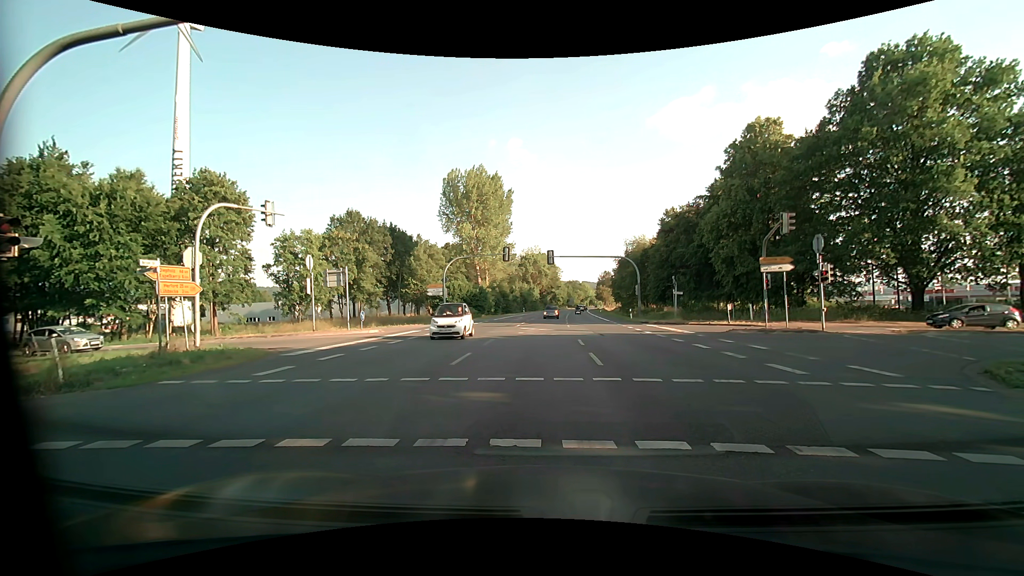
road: primary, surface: asphalt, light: Day
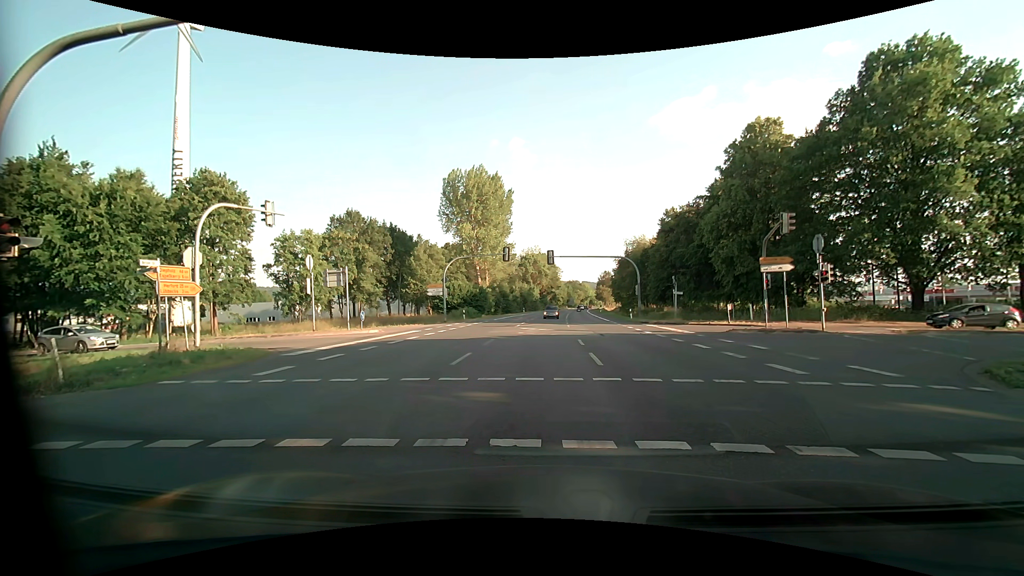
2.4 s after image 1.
(0.0, 0.0) m; 0°
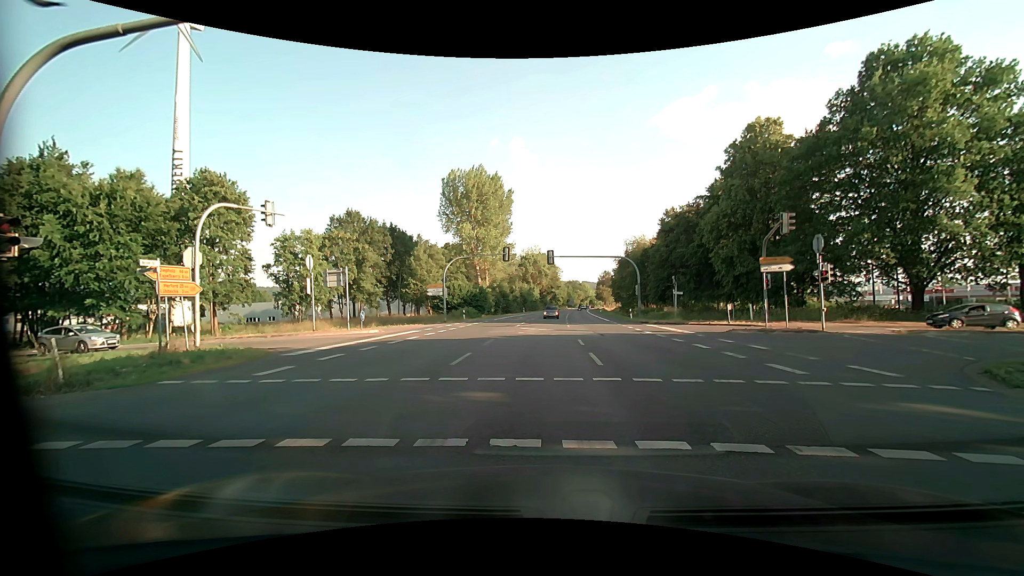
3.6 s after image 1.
(0.0, 0.0) m; 0°
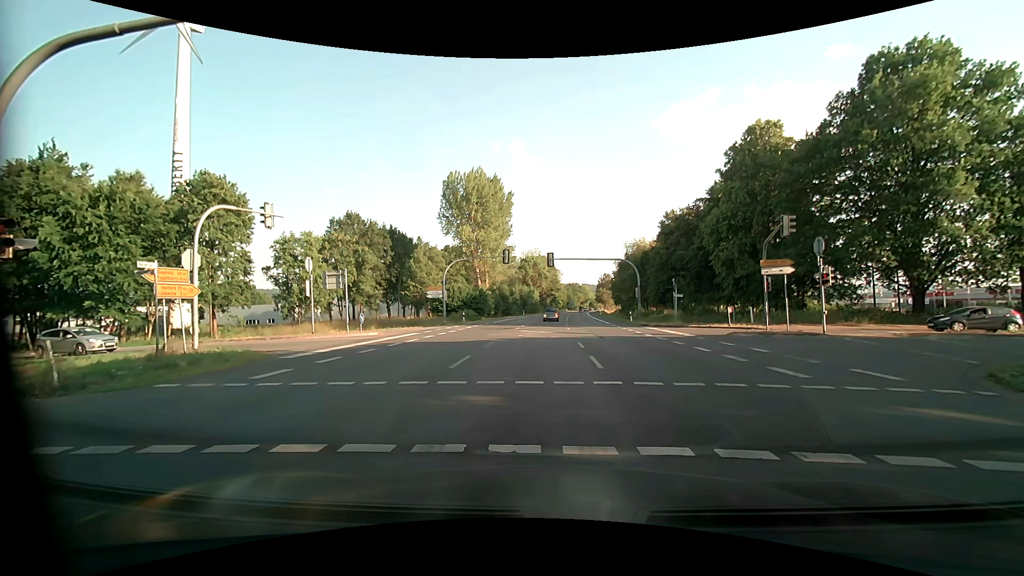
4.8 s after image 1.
(0.0, +0.1) m; 0°
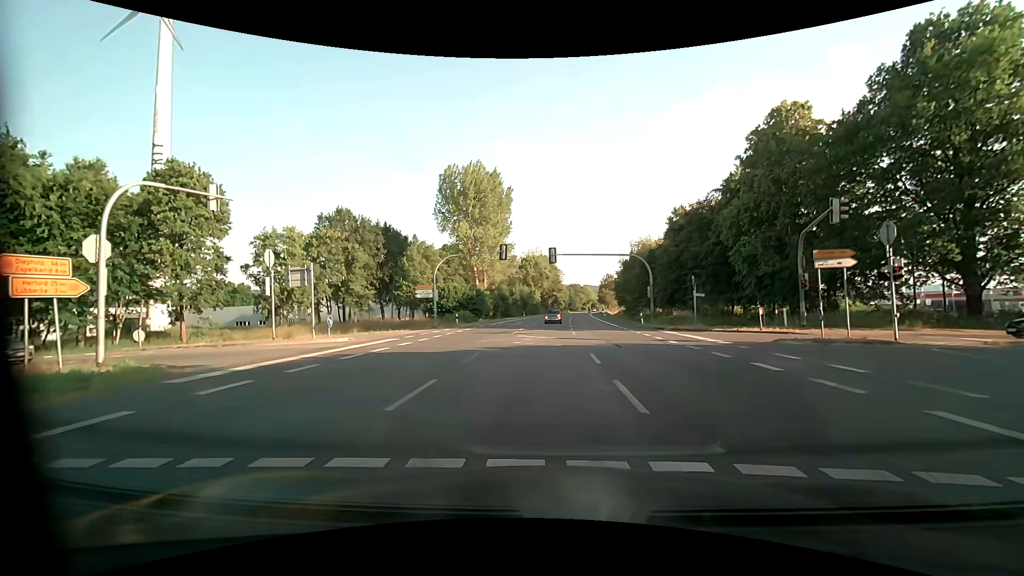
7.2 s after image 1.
(0.0, +5.0) m; 0°
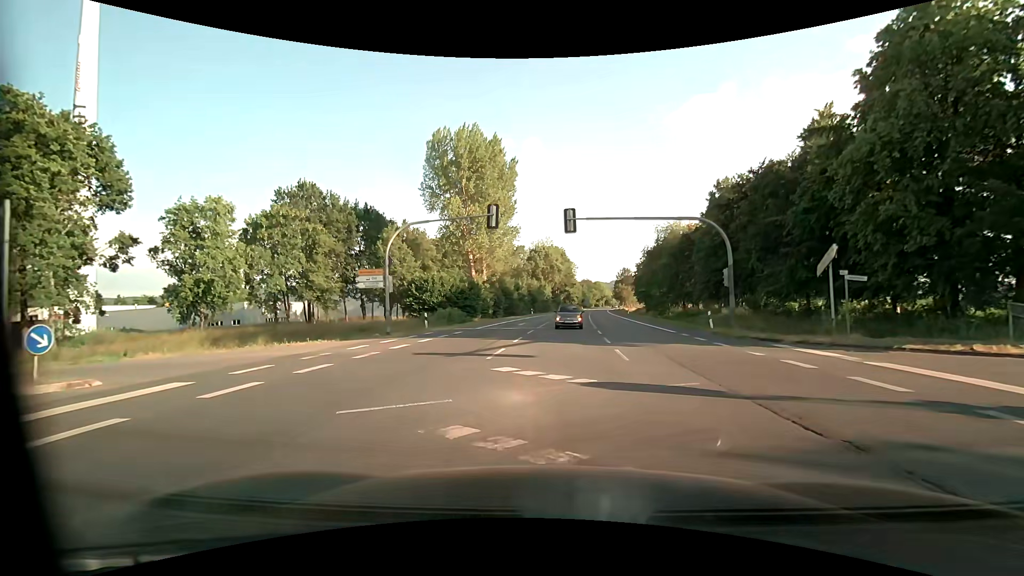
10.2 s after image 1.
(-0.3, +15.8) m; -2°
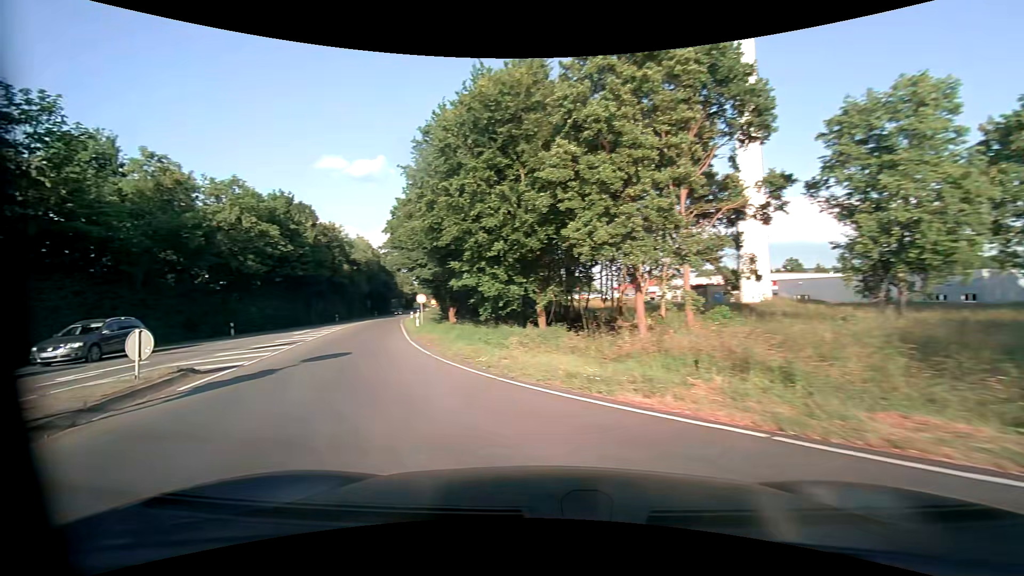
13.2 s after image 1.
(-9.0, +17.4) m; -69°
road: tertiary
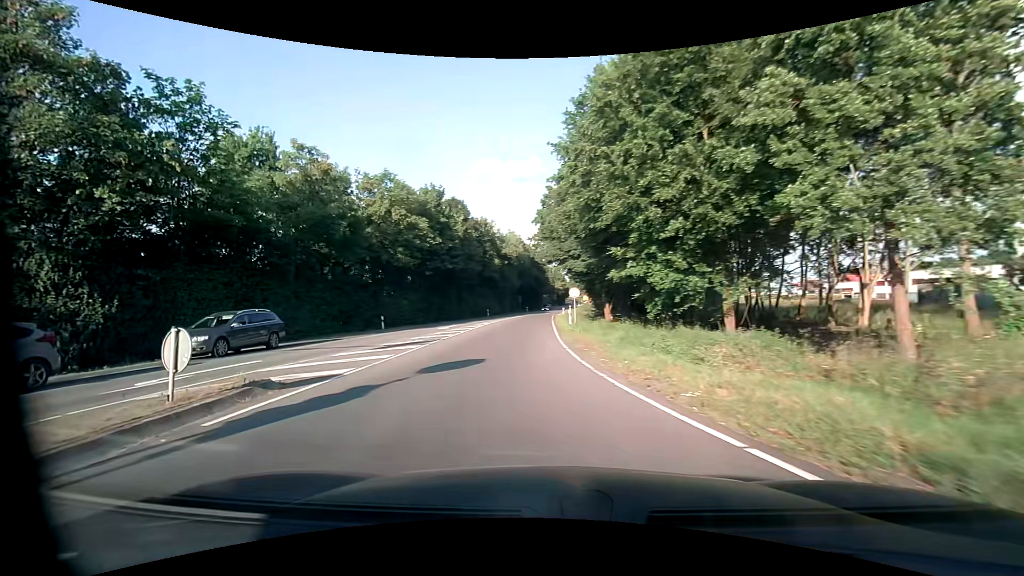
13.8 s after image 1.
(-0.8, +4.8) m; -19°
(-1, +10) (-1, +20) (-2, +30) (-2, +40) (-1, +50) (-1, +60) (0, +70) (0, +80) (+1, +90) (+2, +100) m
